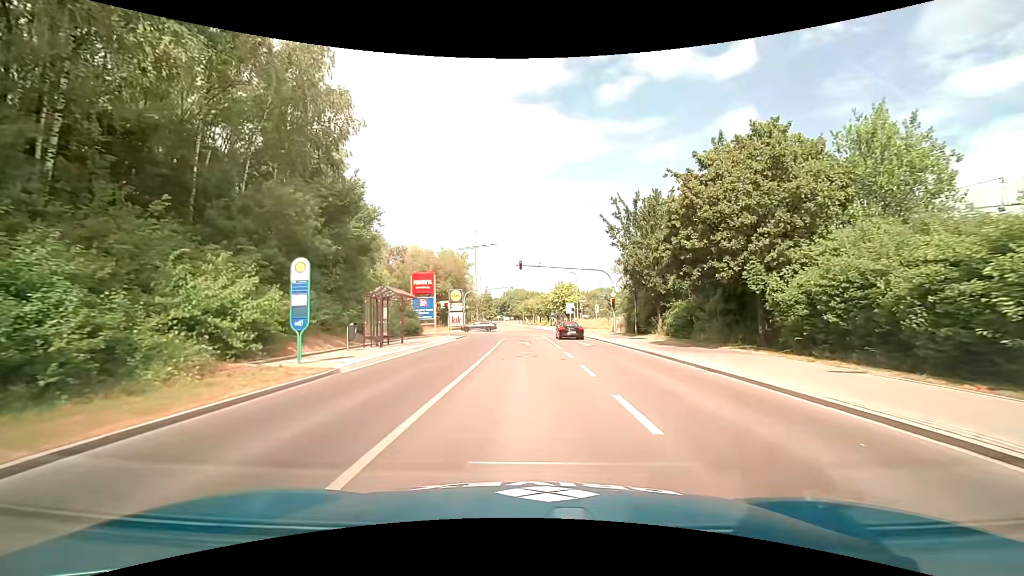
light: Day
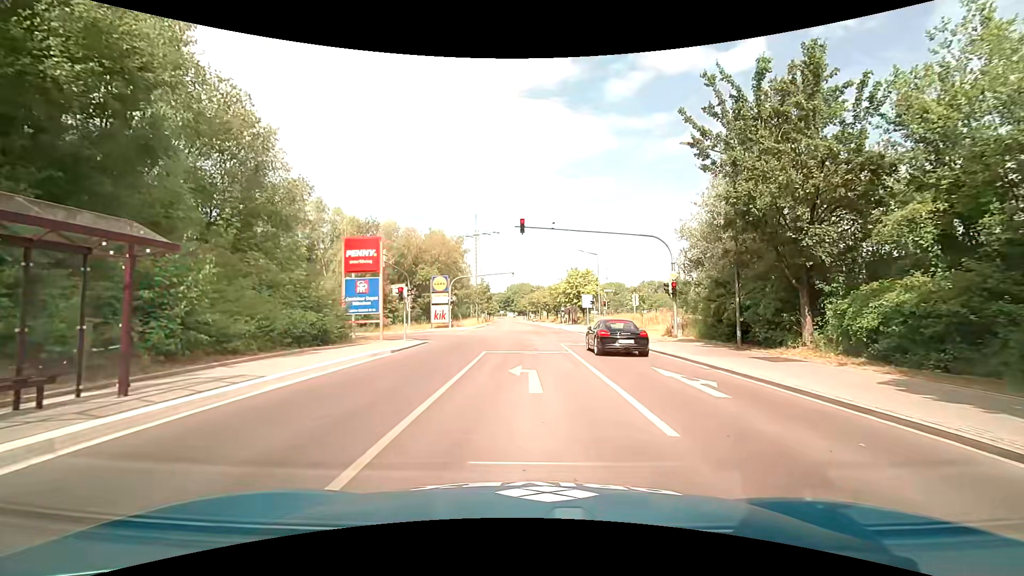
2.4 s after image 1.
(-0.2, +17.8) m; 0°
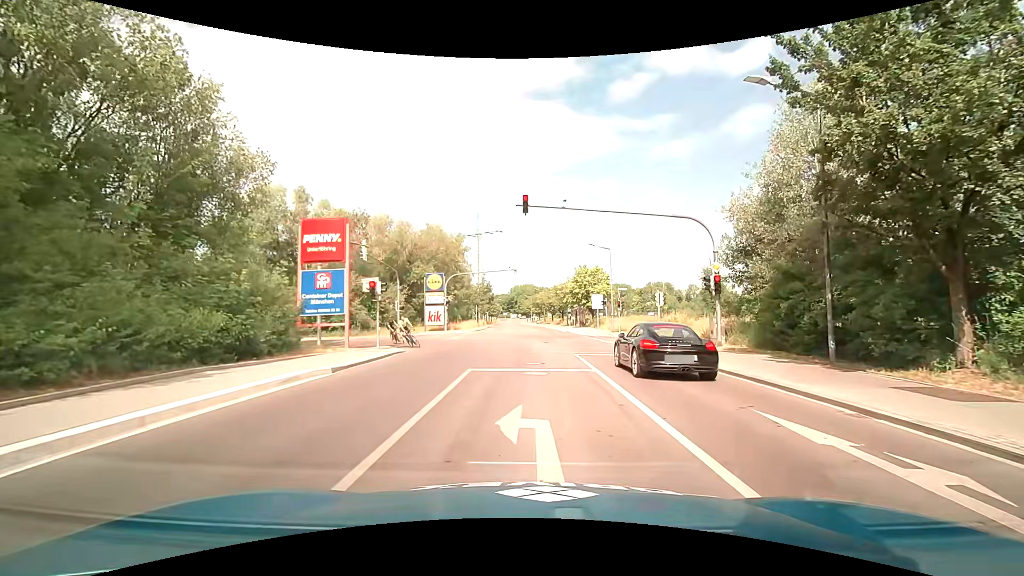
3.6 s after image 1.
(-0.1, +5.8) m; -1°
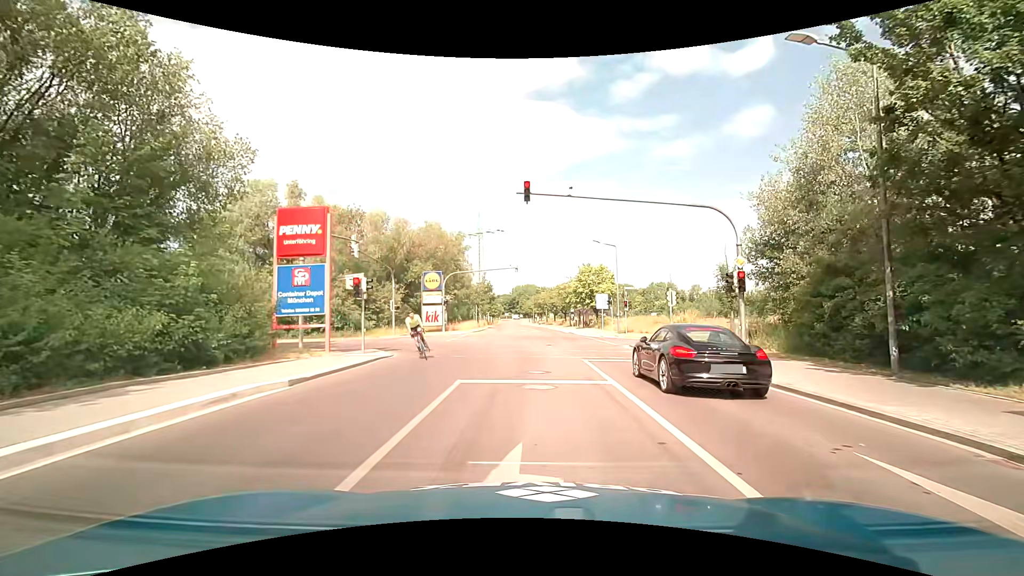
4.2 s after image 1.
(0.0, +2.3) m; -1°
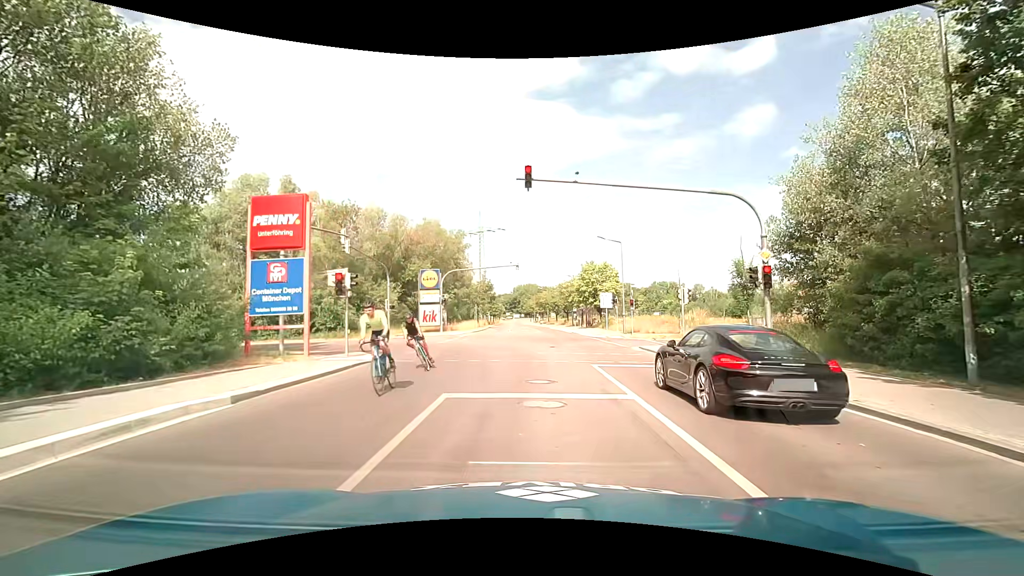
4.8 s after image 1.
(0.0, +2.0) m; 0°
